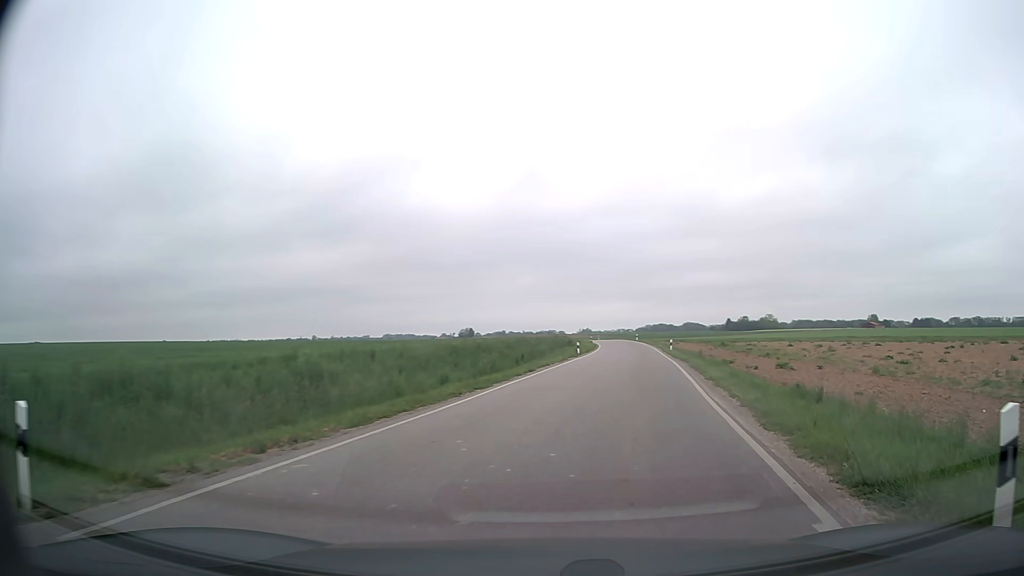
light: Day
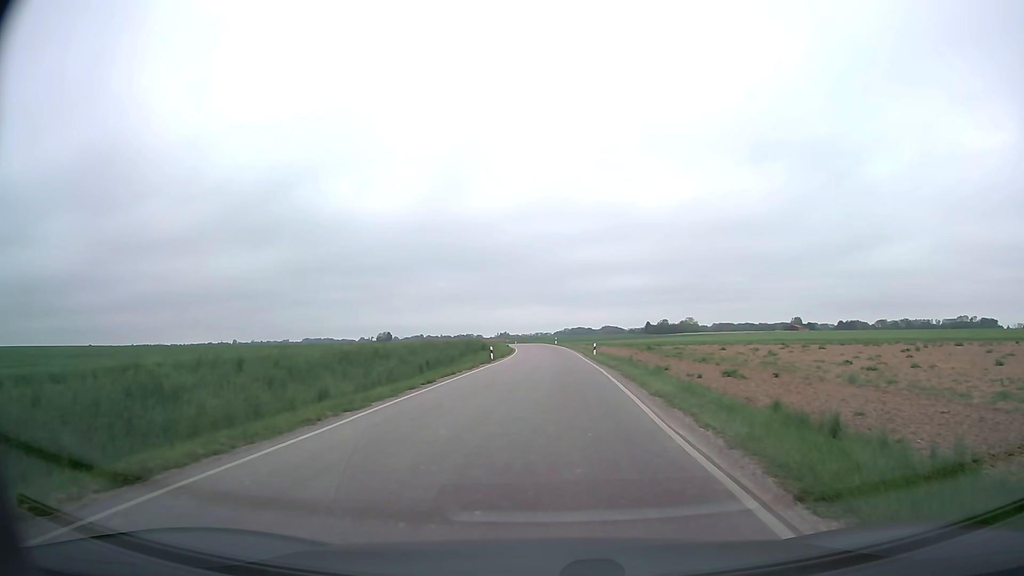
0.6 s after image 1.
(+0.4, +4.9) m; +8°
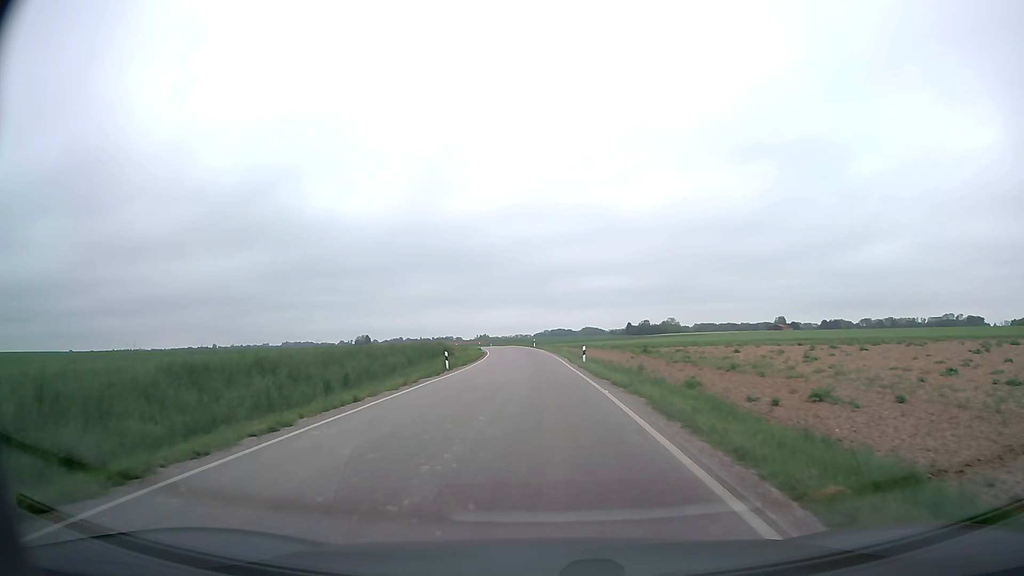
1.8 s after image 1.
(+0.4, +11.8) m; +2°
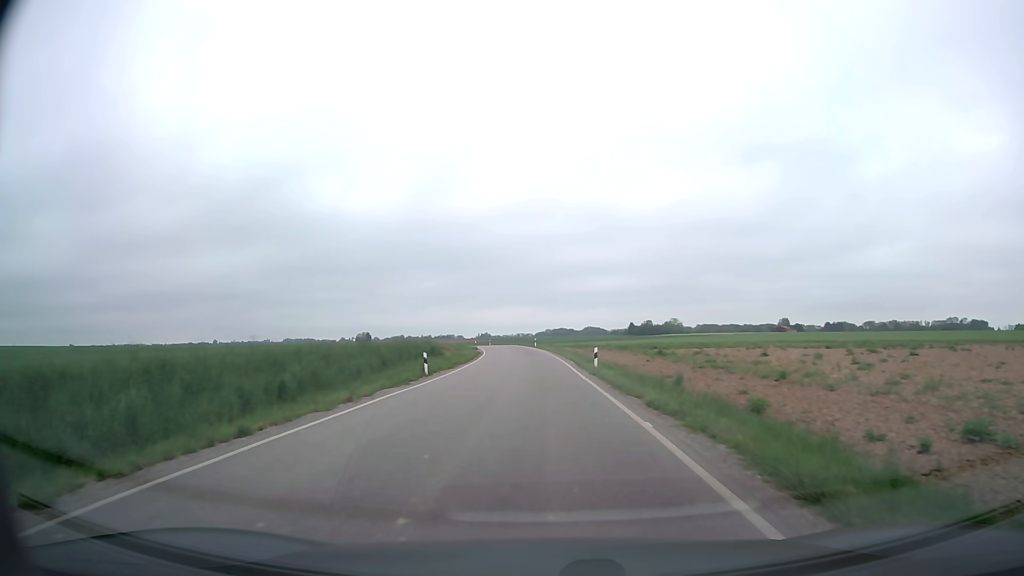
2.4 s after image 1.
(0.0, +6.8) m; 0°
